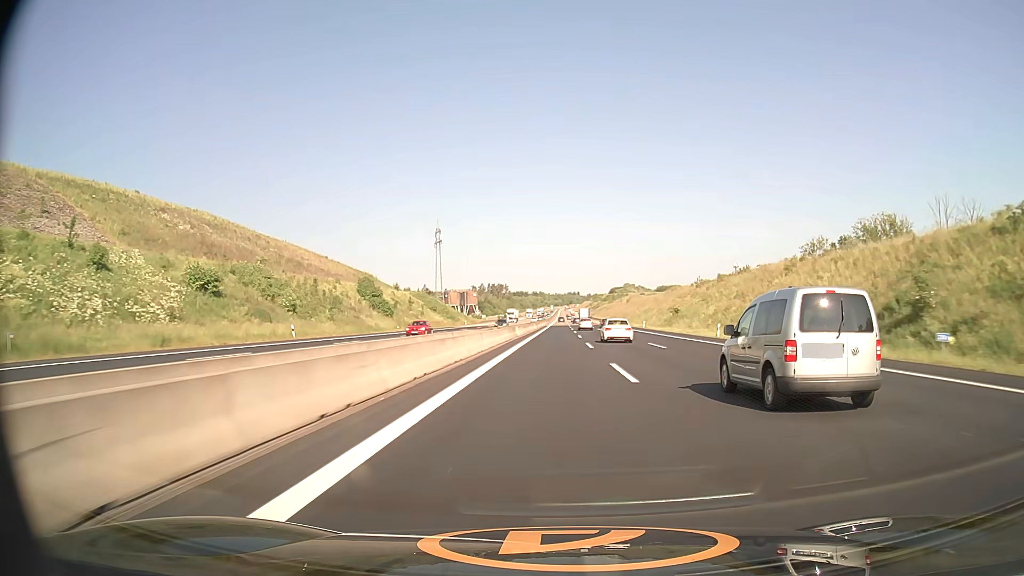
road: motorway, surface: asphalt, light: Day
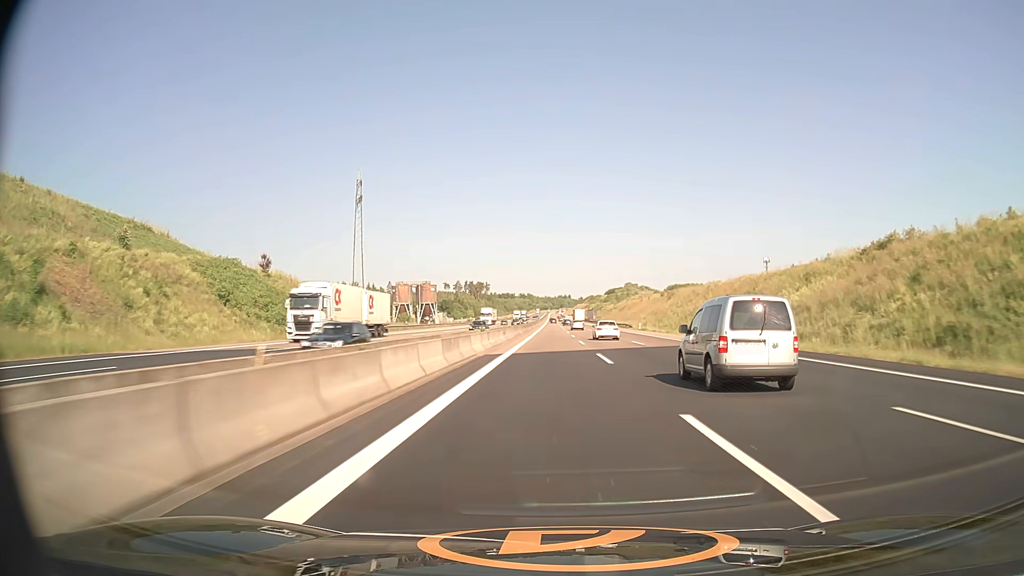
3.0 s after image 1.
(+0.9, +100.6) m; +1°
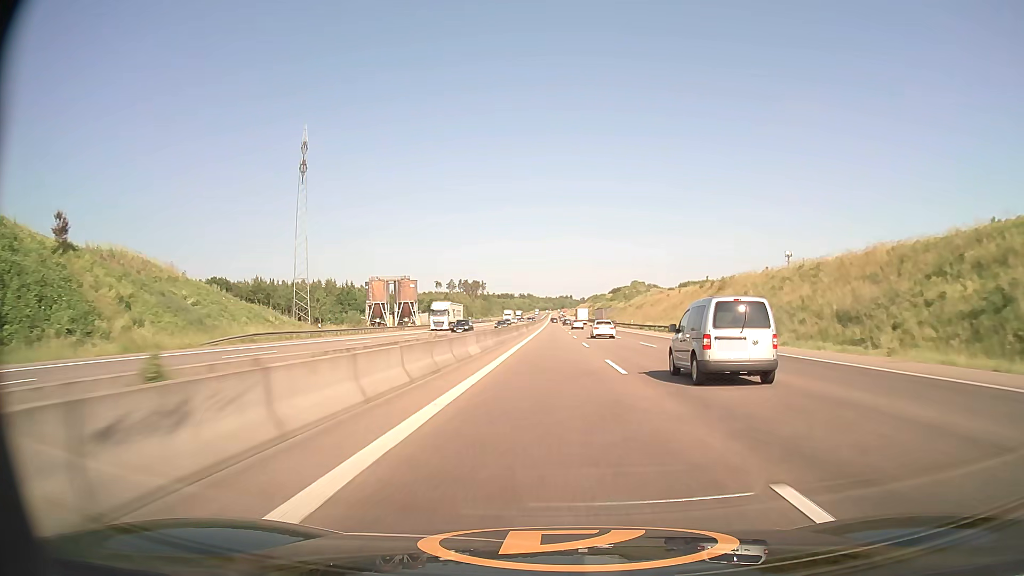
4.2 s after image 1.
(+0.1, +40.0) m; 0°
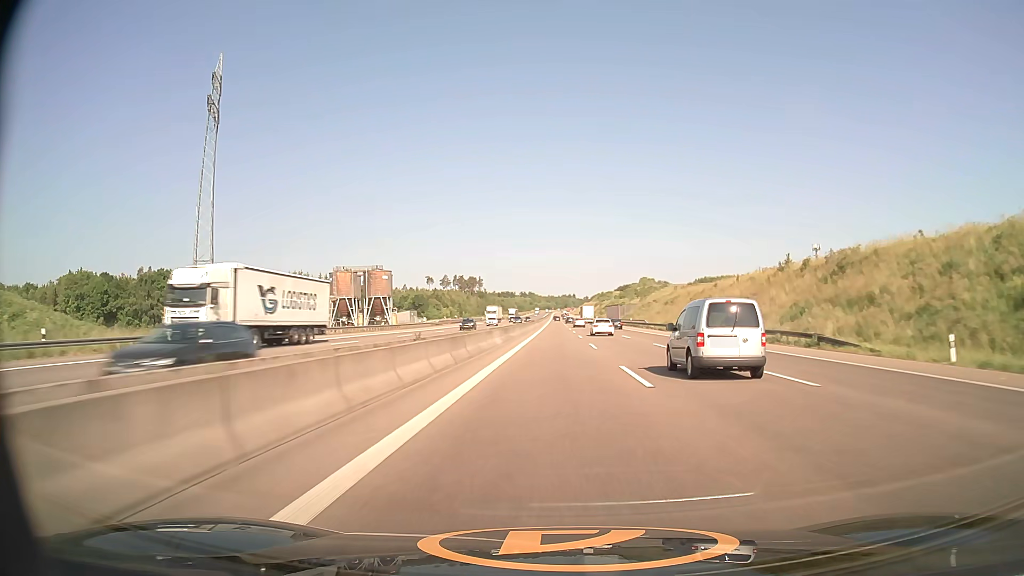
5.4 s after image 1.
(-0.1, +39.8) m; 0°
(0, +10) (0, +20) (0, +30) (0, +40) (0, +50) (0, +60) (0, +70) (0, +80) (0, +90) (0, +100) m
